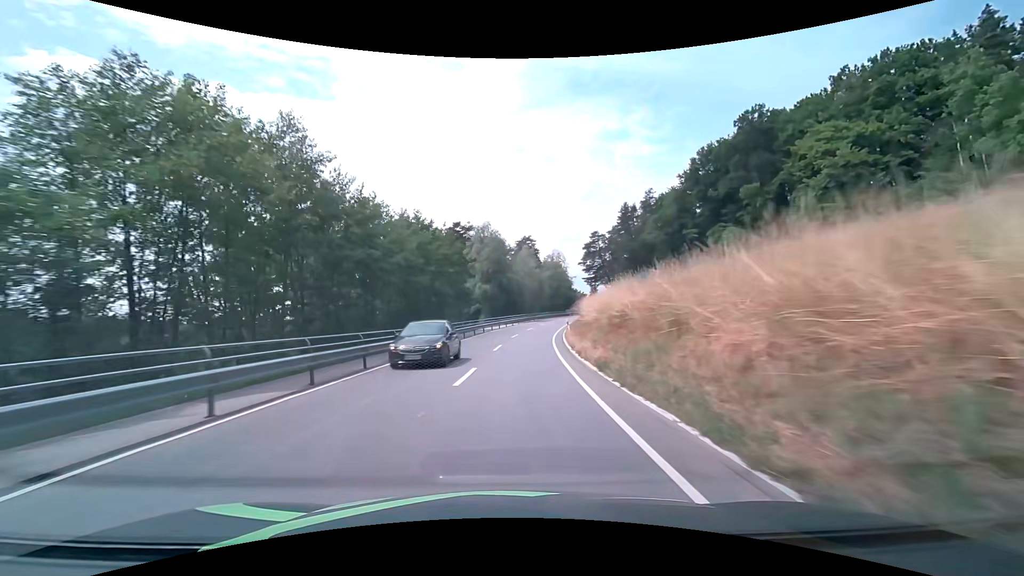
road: secondary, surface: asphalt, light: Day
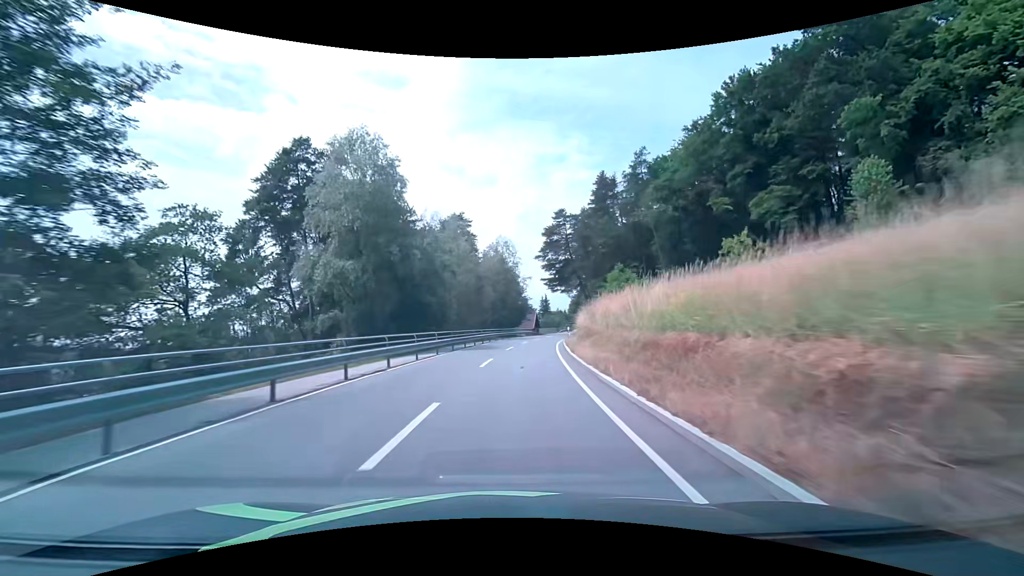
(+2.1, +41.6) m; +7°
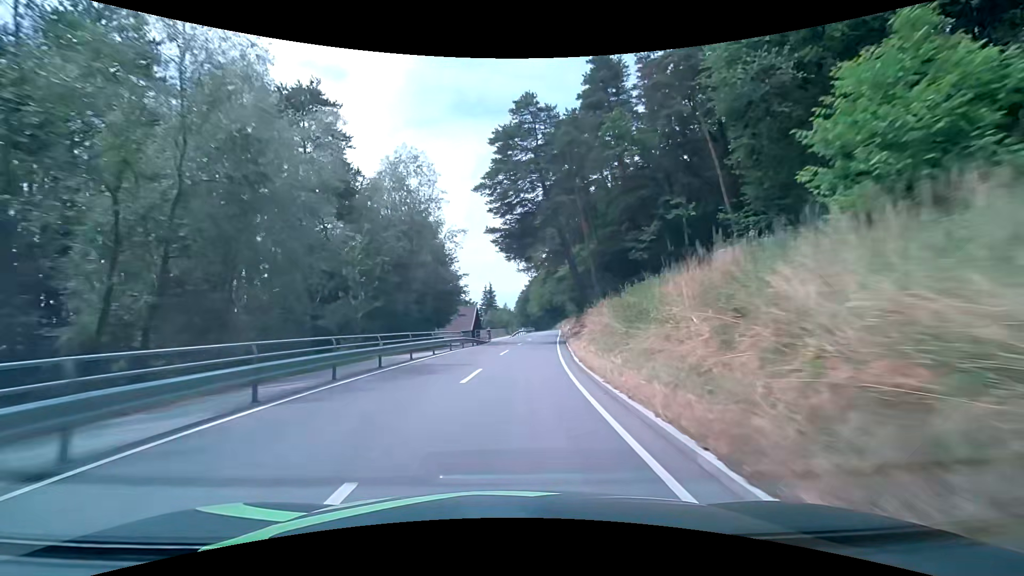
(+2.4, +40.1) m; +7°
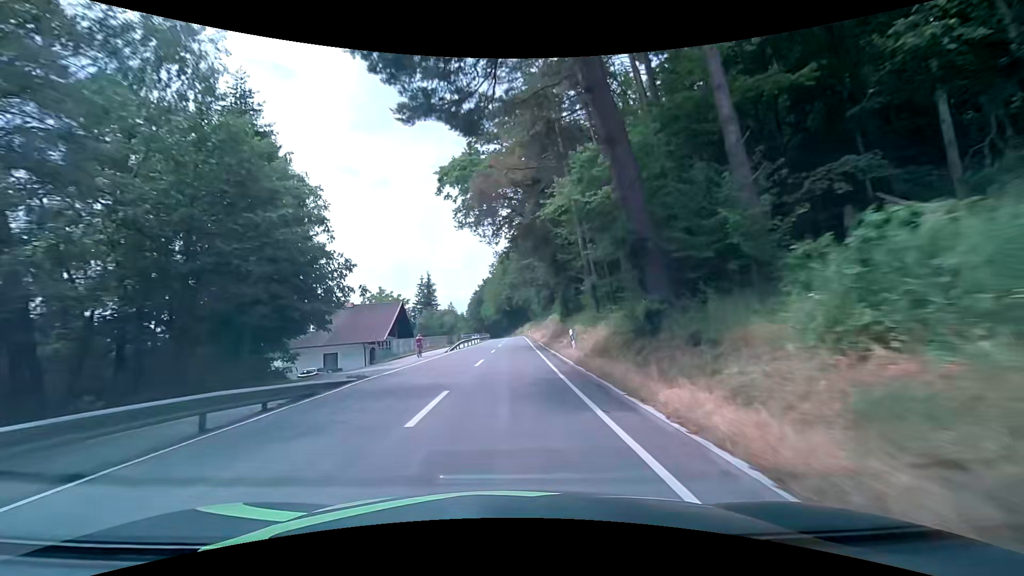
(+1.3, +29.1) m; +5°
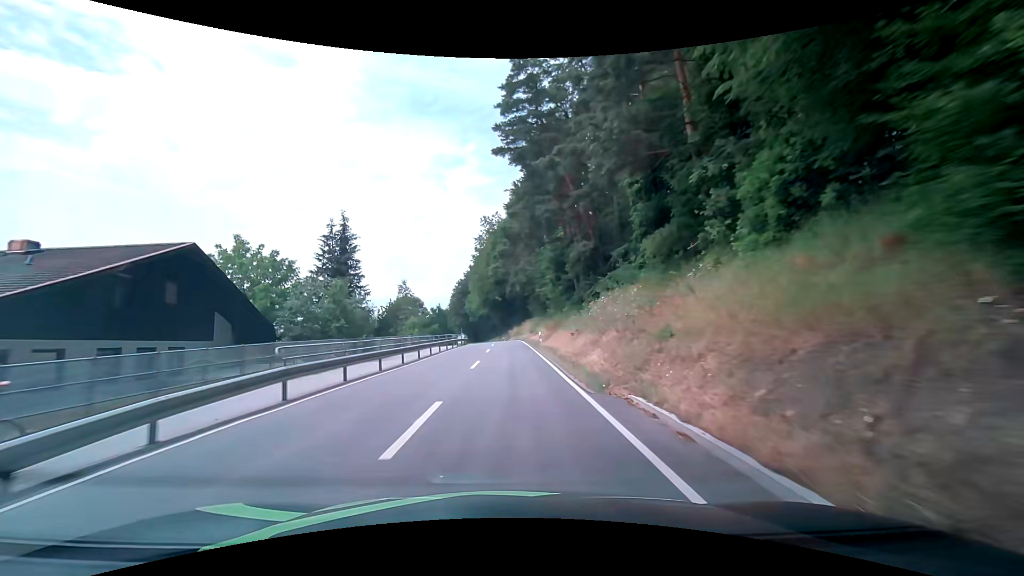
(+0.6, +37.6) m; +1°
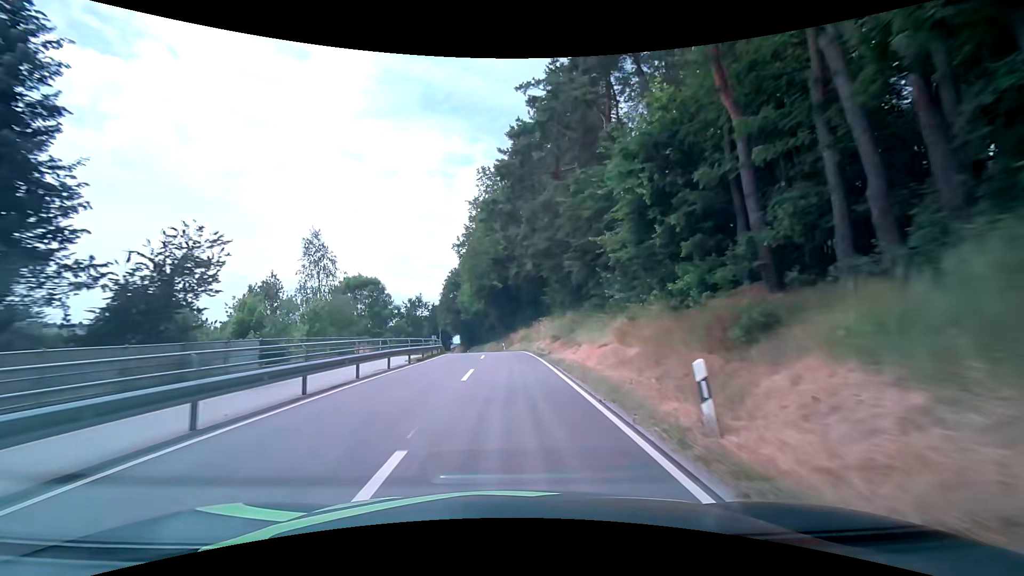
(-0.2, +27.6) m; -1°
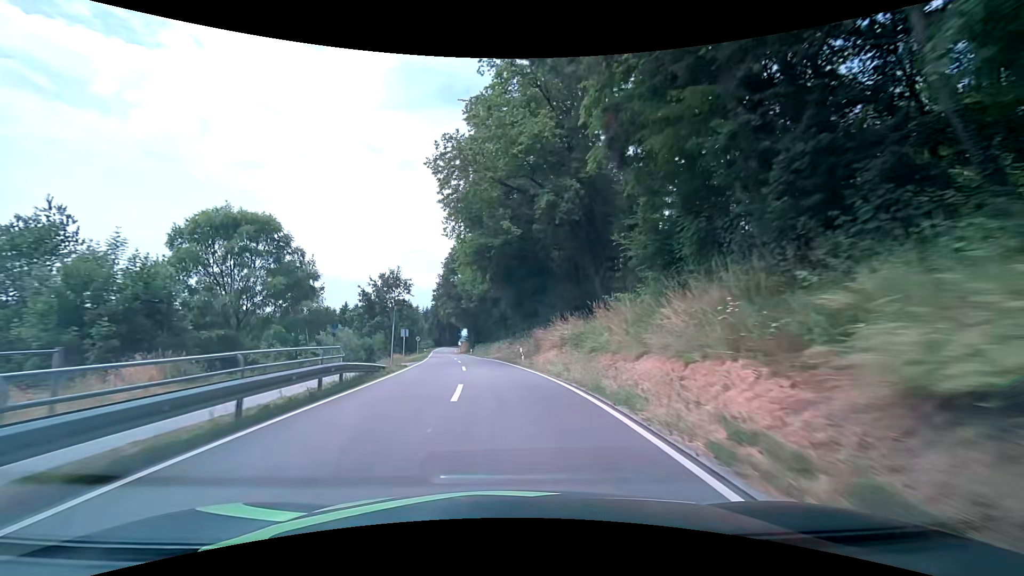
(+0.1, +27.6) m; -1°
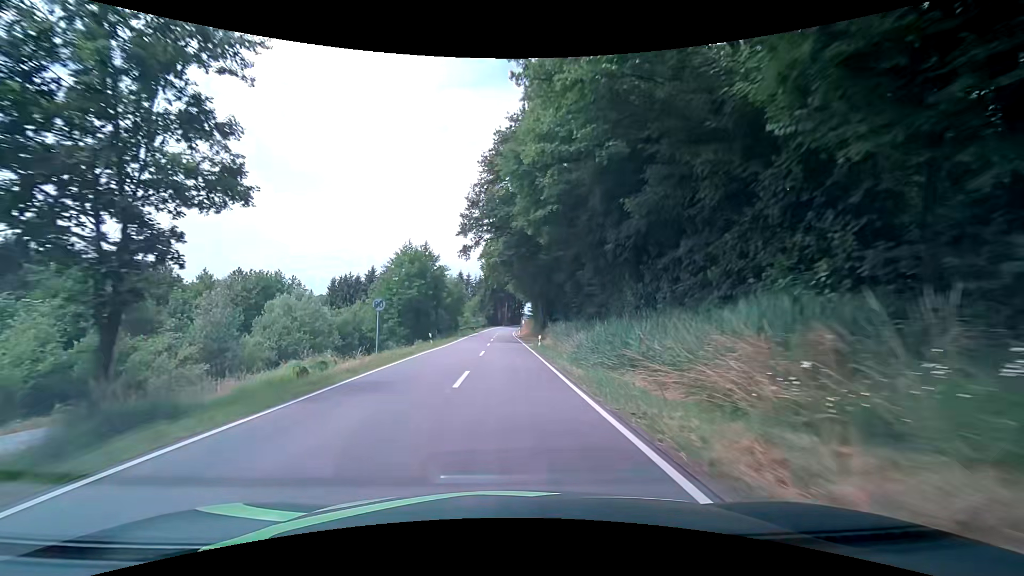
(-2.9, +46.8) m; -7°
(0, +10) (0, +20) (0, +30) (0, +40) (0, +50) (0, +60) (0, +70) (0, +80) (+1, +90) (+1, +100) m
